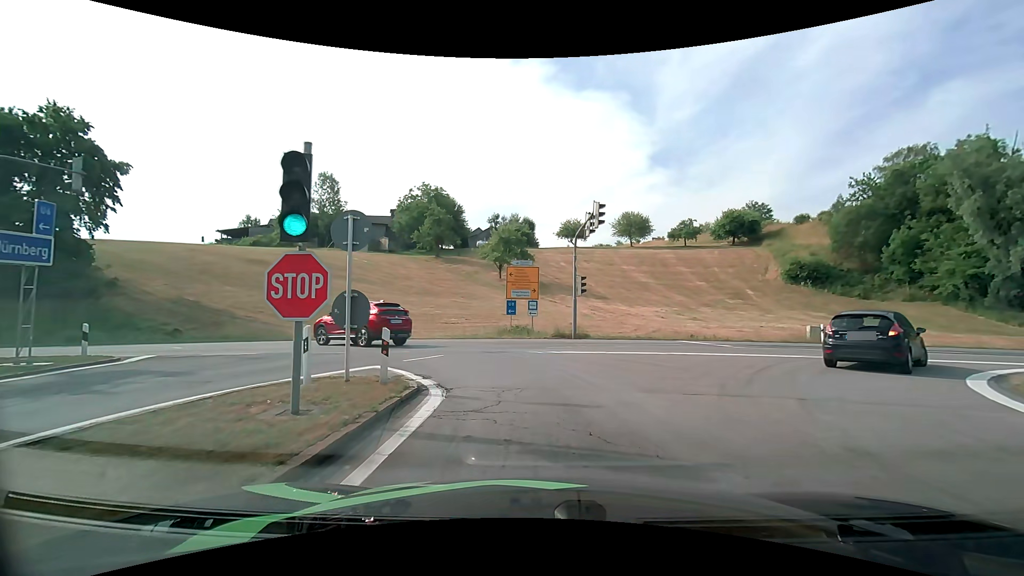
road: motorway_link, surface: asphalt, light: Day
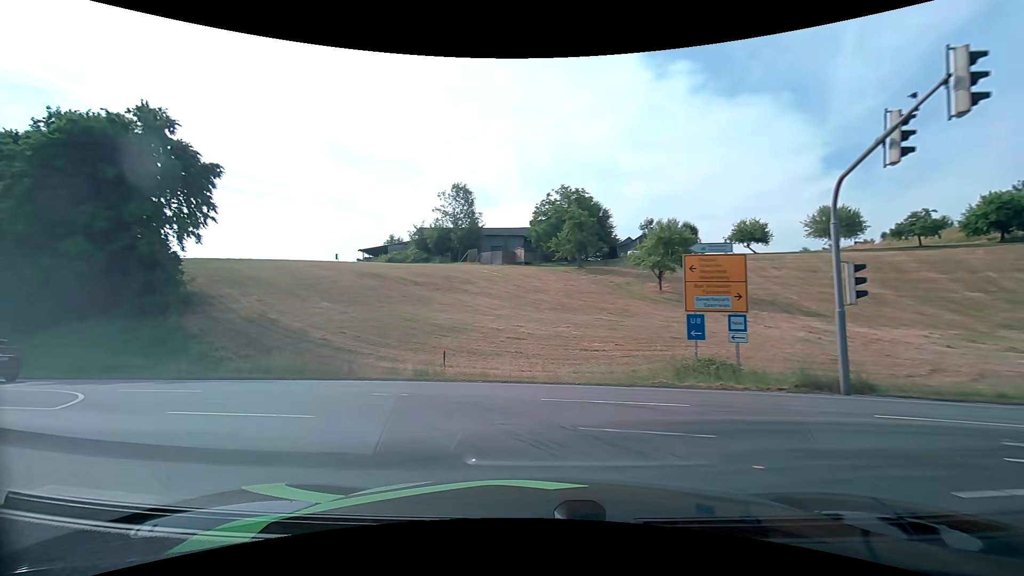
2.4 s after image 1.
(-1.0, +12.3) m; -16°
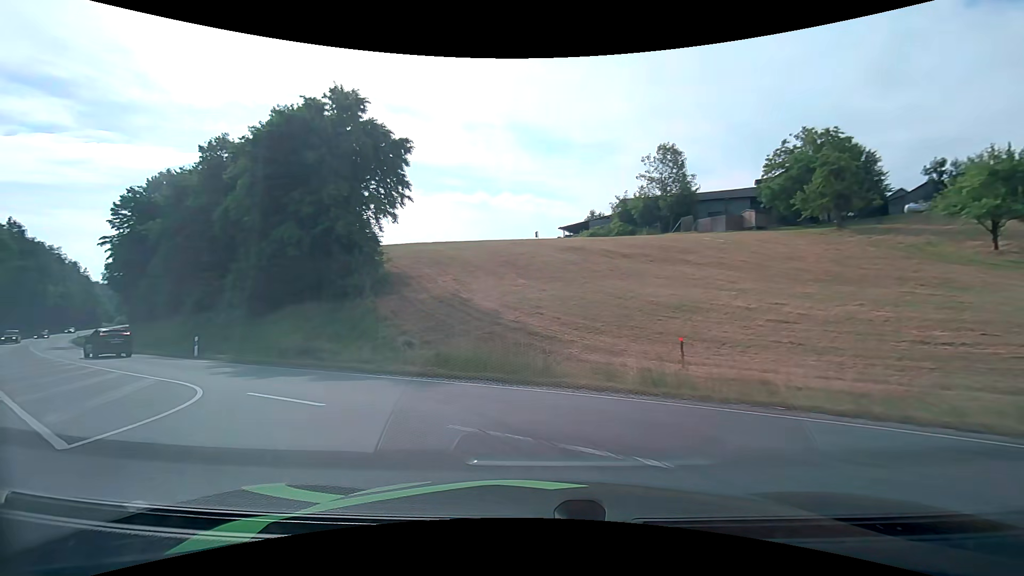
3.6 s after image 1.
(-1.5, +6.6) m; -24°
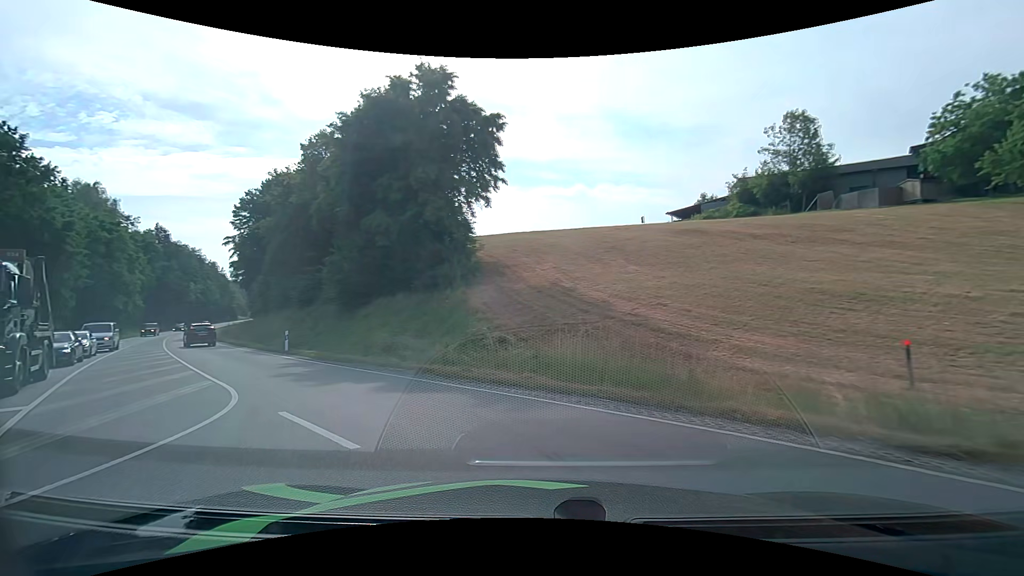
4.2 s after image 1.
(-0.4, +3.7) m; -11°
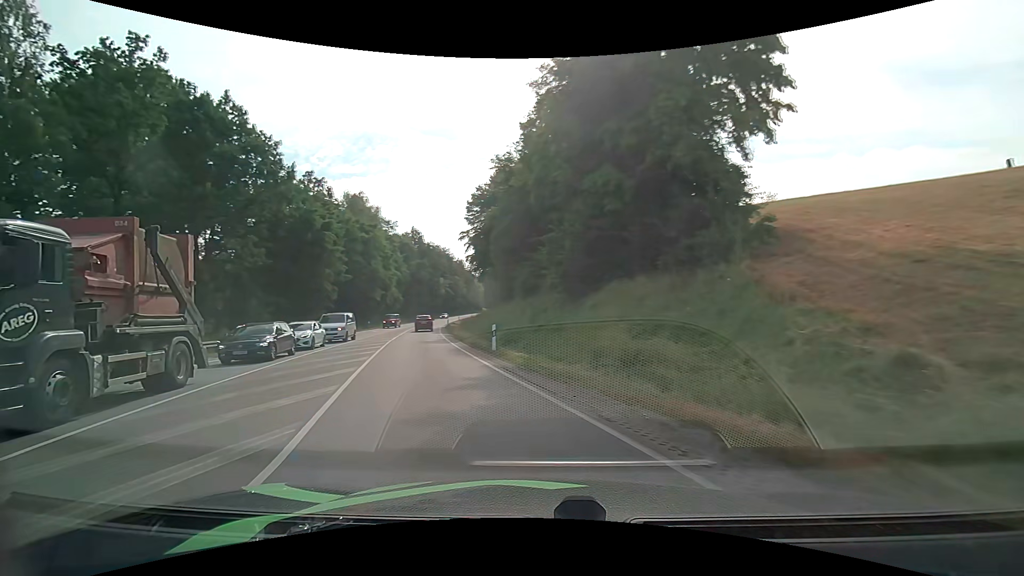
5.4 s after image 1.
(-2.0, +8.2) m; -26°
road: primary
